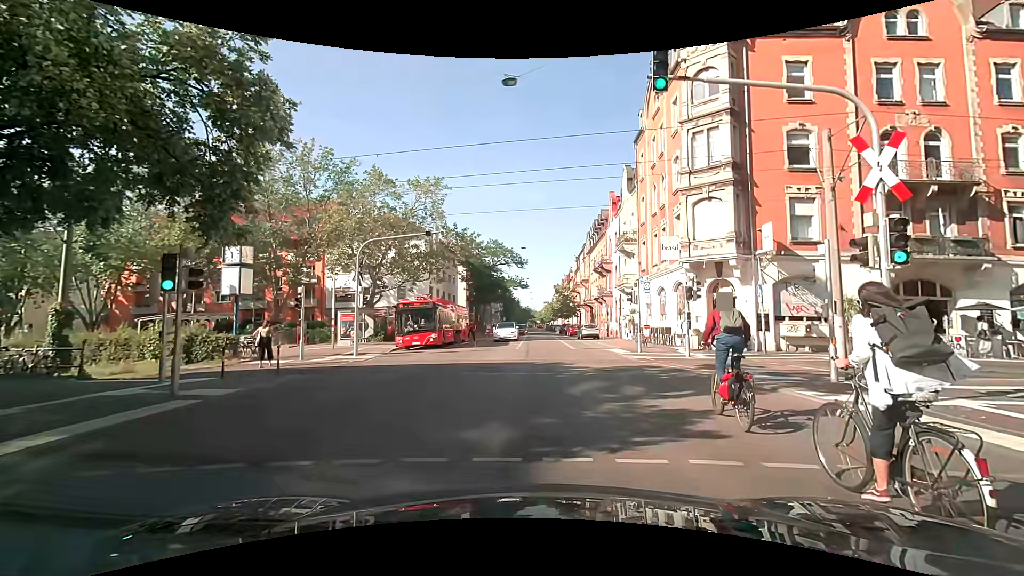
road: secondary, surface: asphalt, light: Day
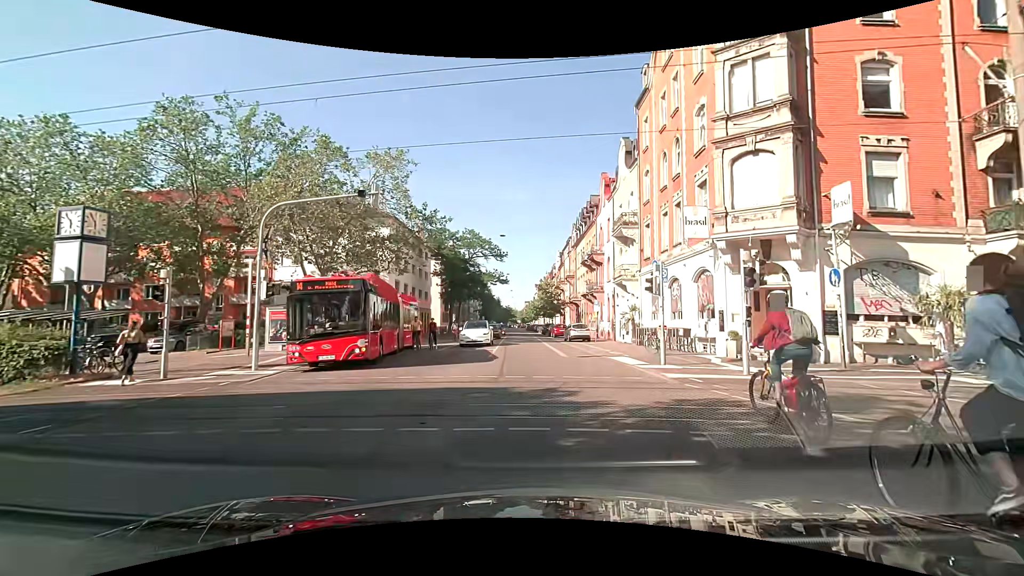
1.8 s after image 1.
(+0.3, +7.3) m; +3°
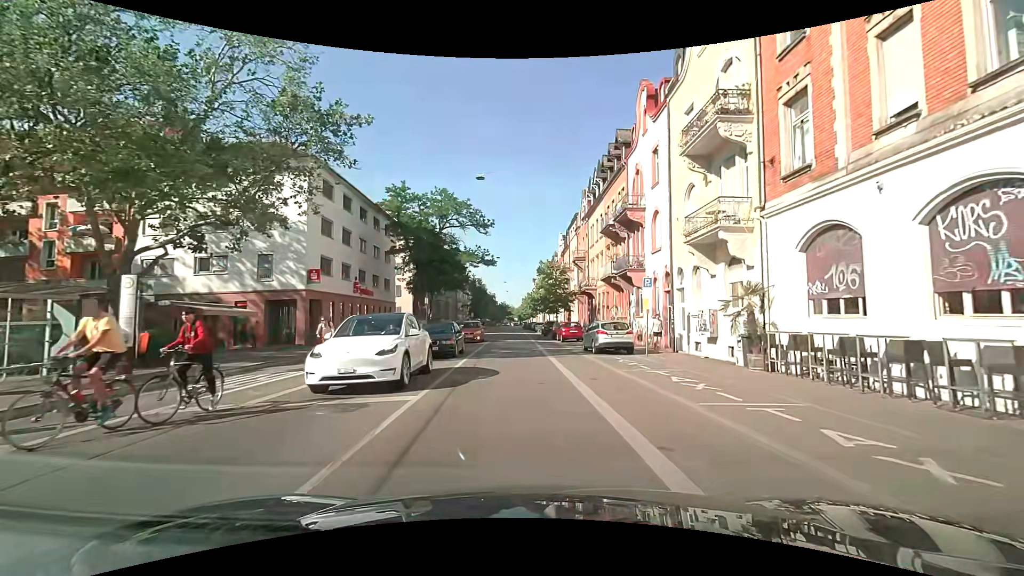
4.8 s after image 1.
(+0.3, +18.1) m; +1°
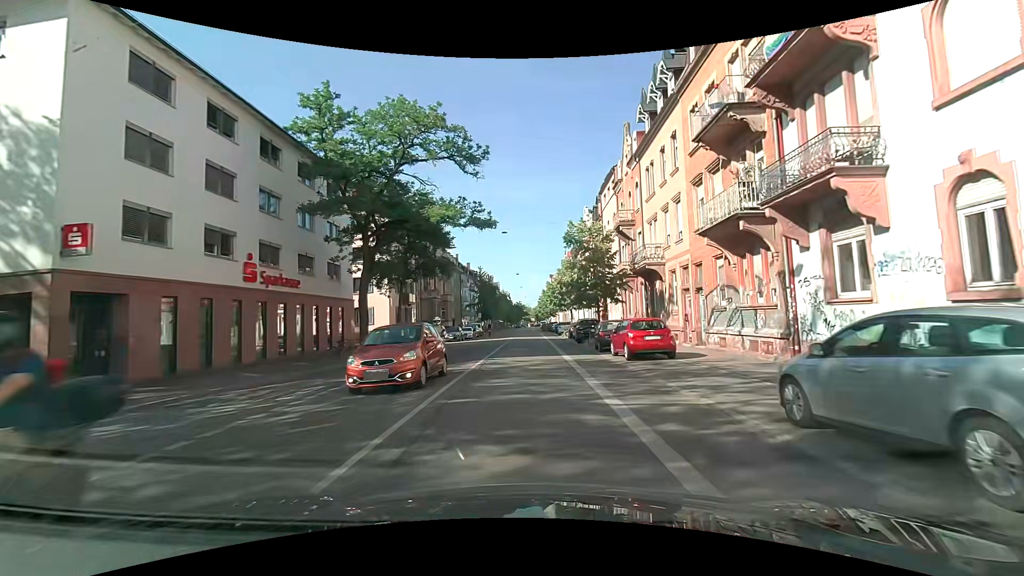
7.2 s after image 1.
(-0.4, +18.5) m; -1°
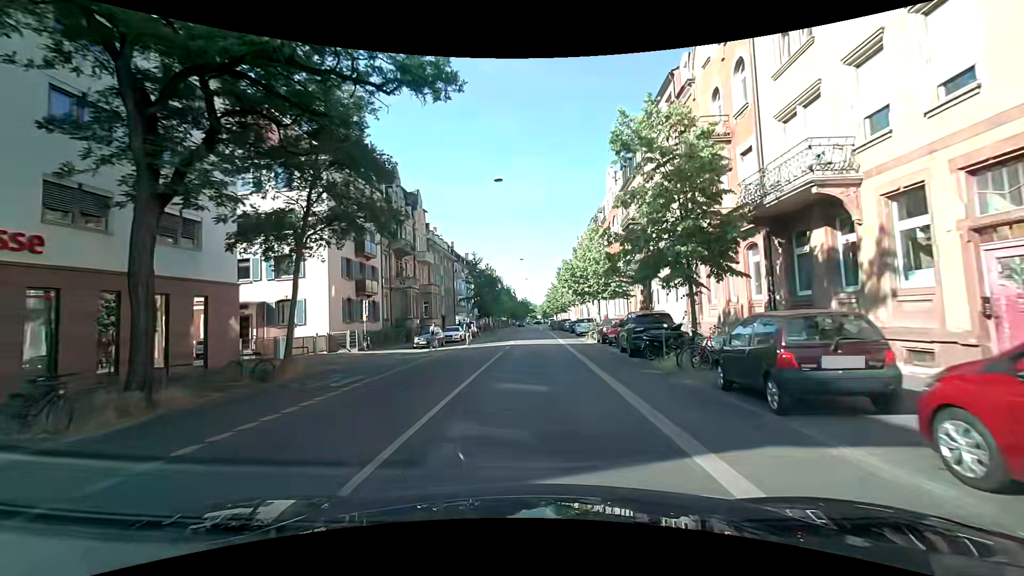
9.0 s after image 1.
(-0.4, +16.0) m; -2°
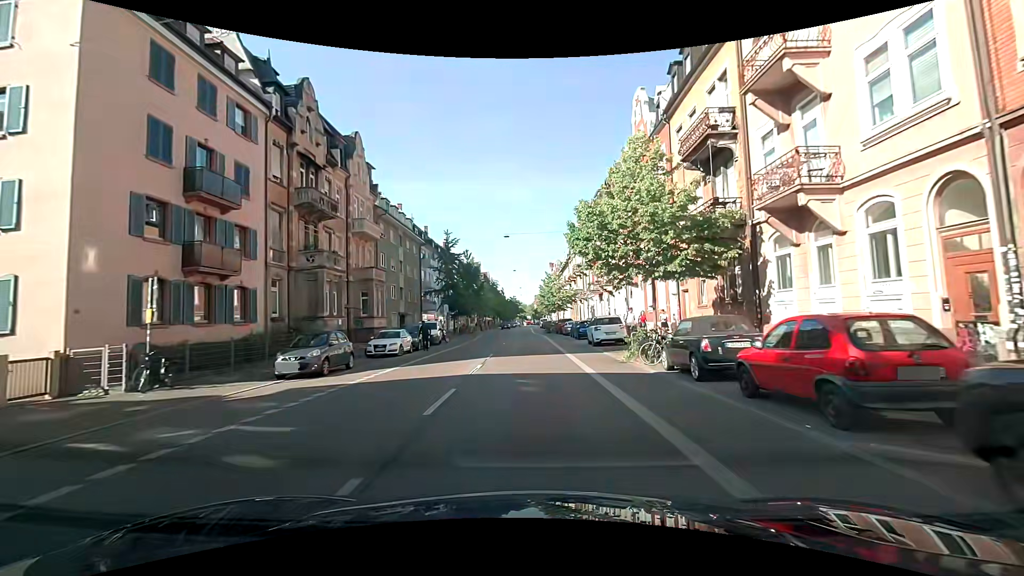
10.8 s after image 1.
(+0.3, +17.6) m; +1°
